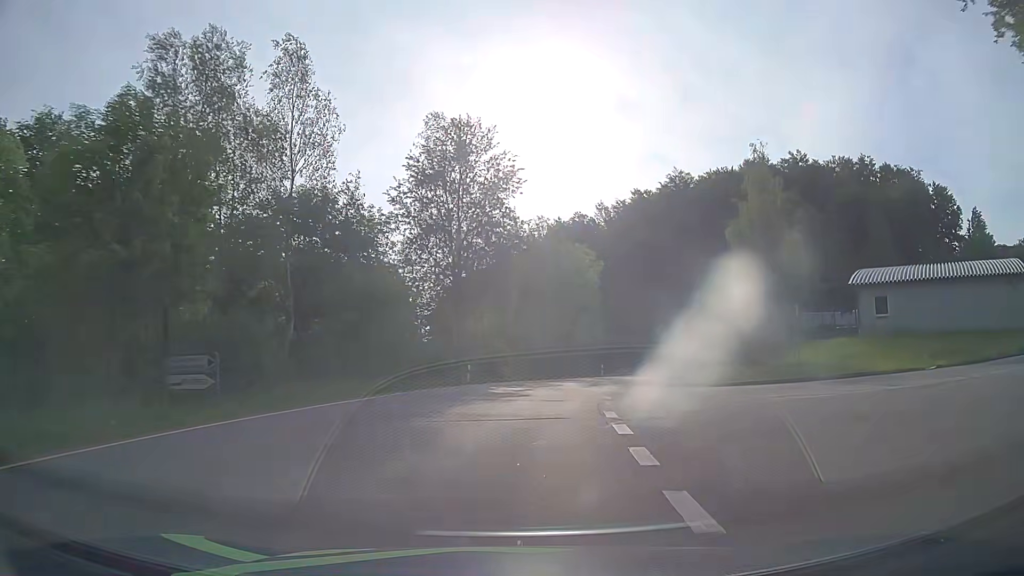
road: tertiary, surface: asphalt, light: Day
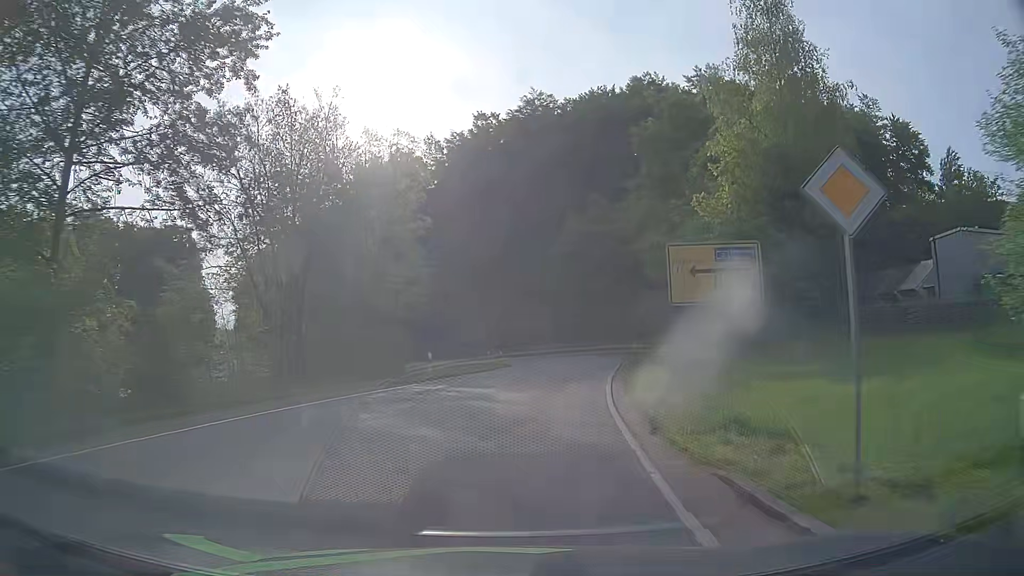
(+3.9, +30.9) m; +15°
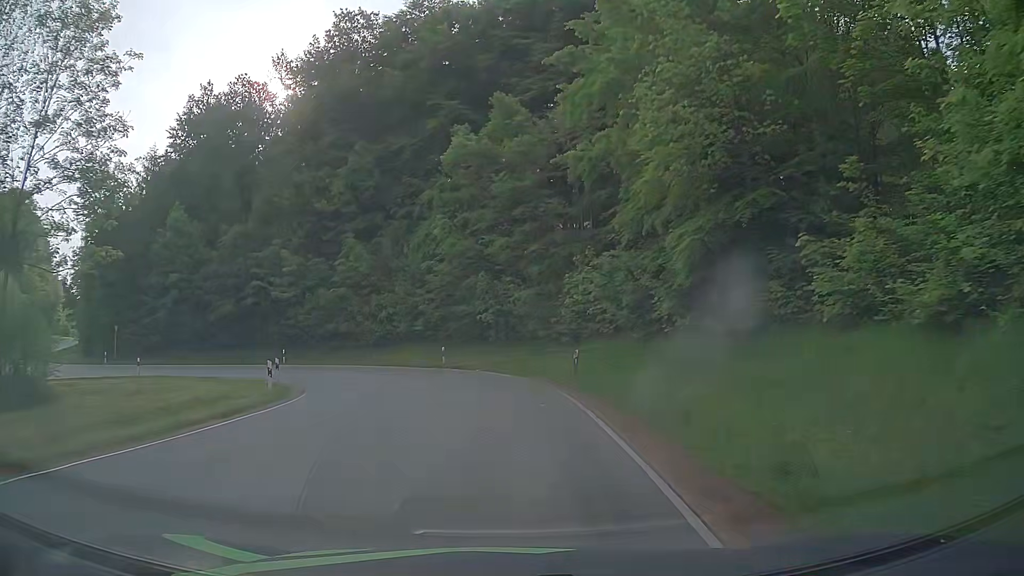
(+3.0, +27.7) m; +10°
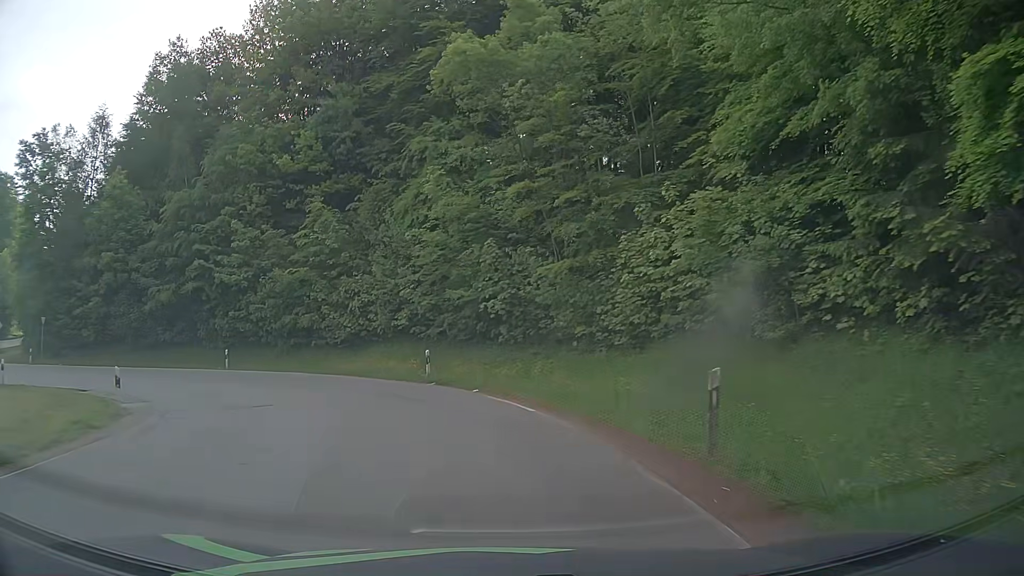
(-0.1, +12.4) m; -1°
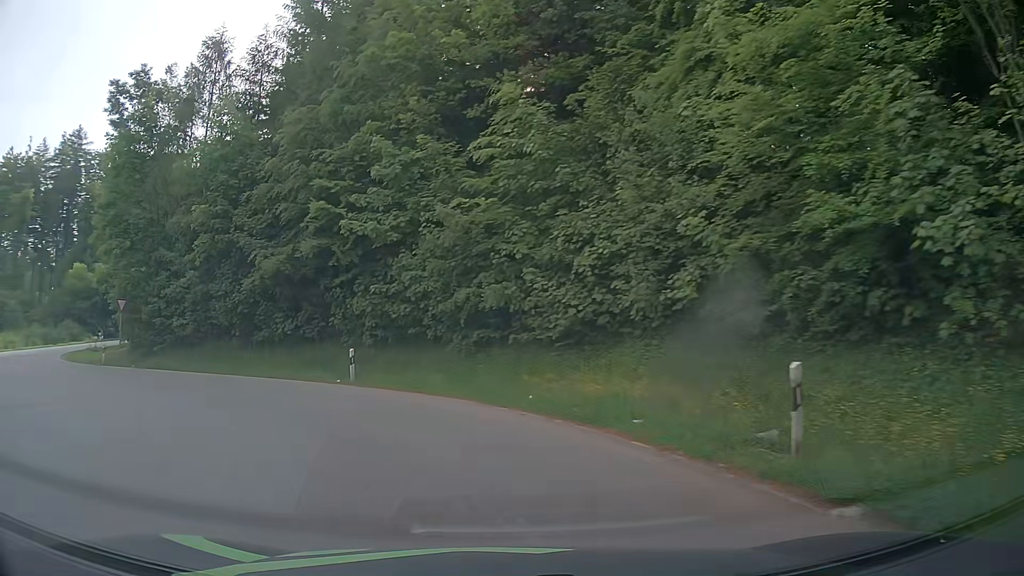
(-2.3, +16.4) m; -21°
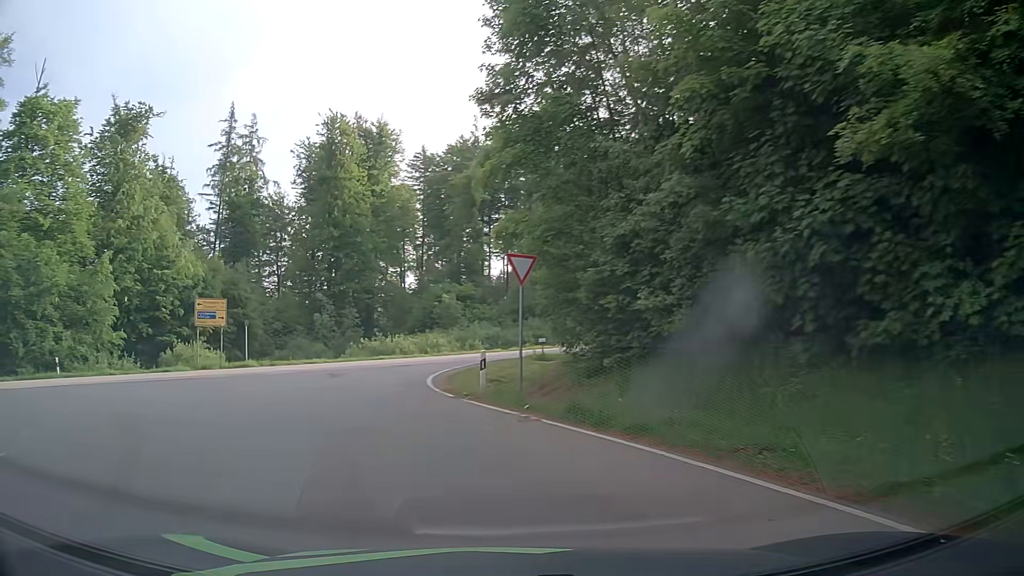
(-6.5, +18.1) m; -44°
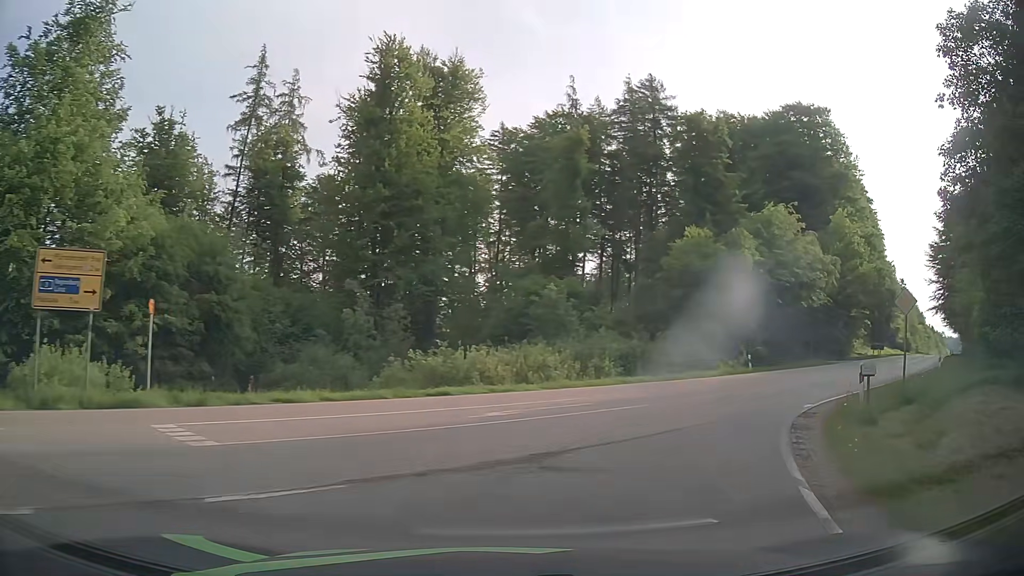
(-4.4, +21.8) m; -7°
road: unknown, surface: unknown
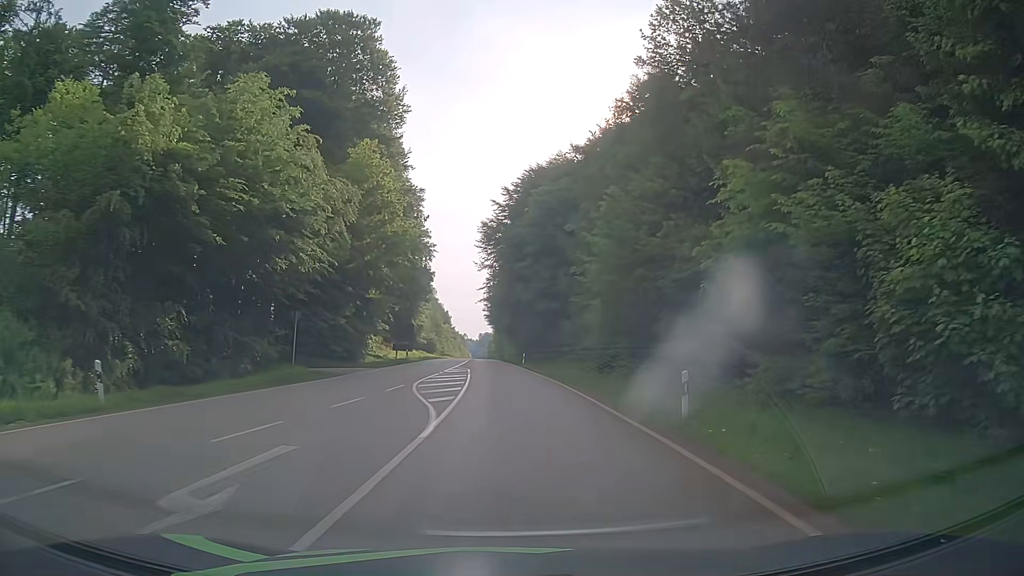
(+11.5, +24.1) m; +43°
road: secondary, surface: asphalt
(0, +10) (0, +20) (0, +30) (0, +40) (0, +50) (-1, +60) (-1, +70) (-2, +80) (-2, +90) (-3, +100) m
